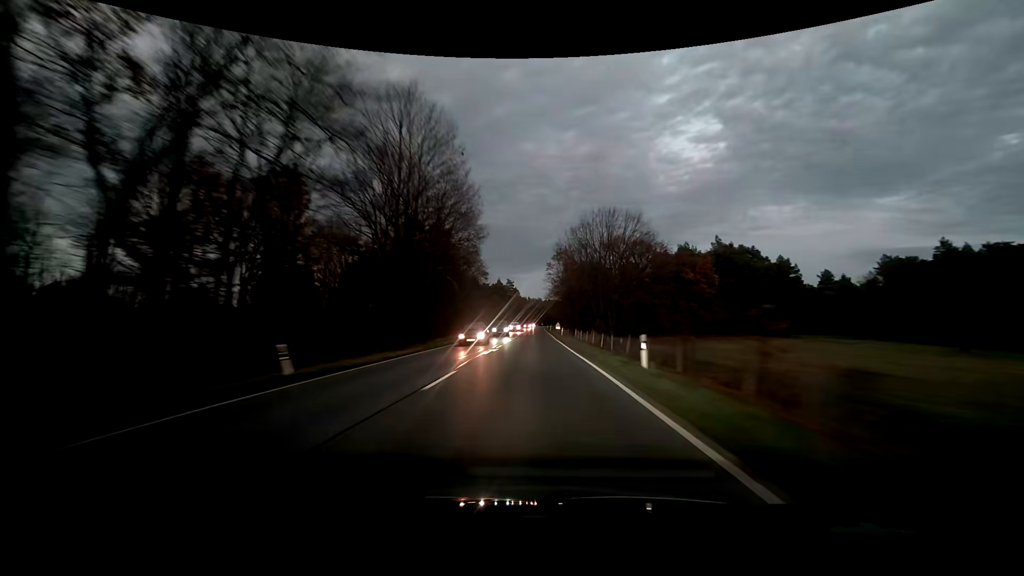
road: primary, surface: asphalt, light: Dusk
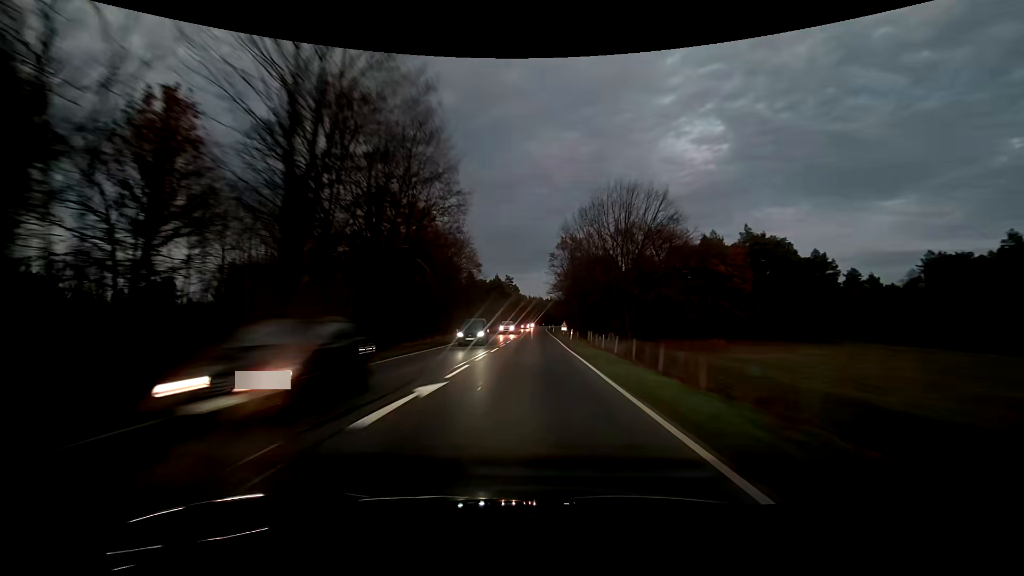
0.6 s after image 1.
(0.0, +15.6) m; 0°
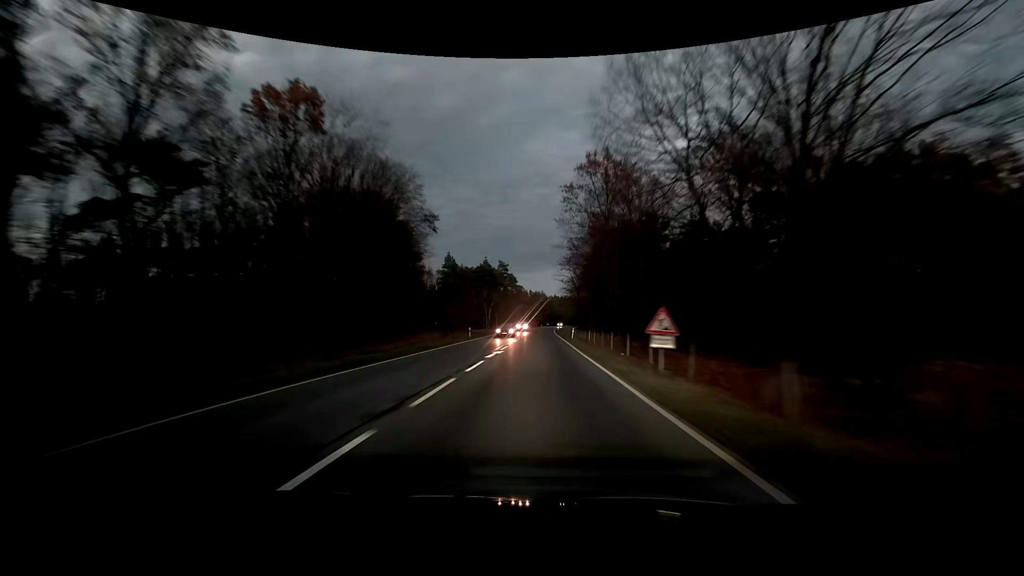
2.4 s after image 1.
(-0.2, +46.5) m; 0°
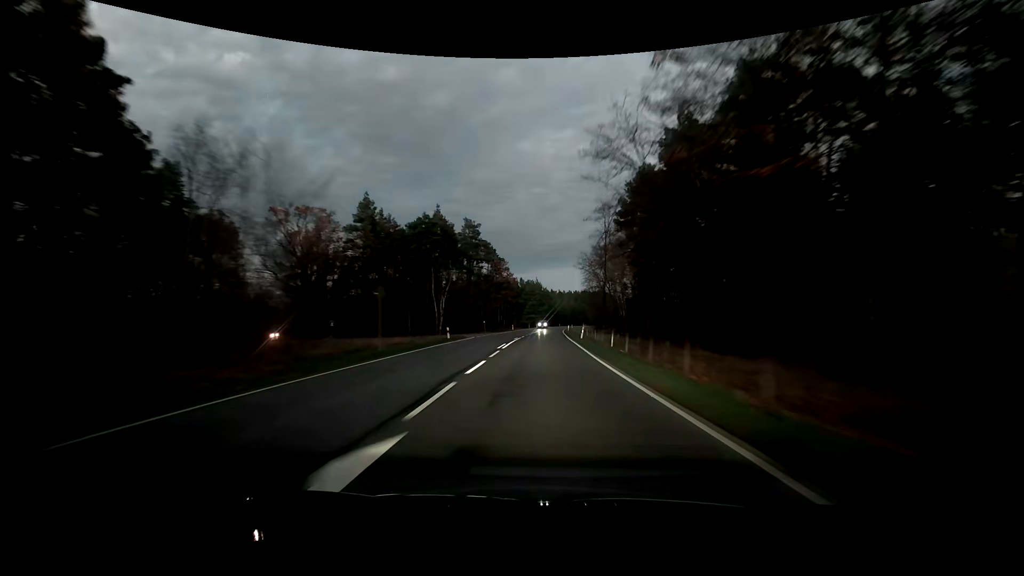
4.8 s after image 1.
(+0.1, +61.1) m; 0°
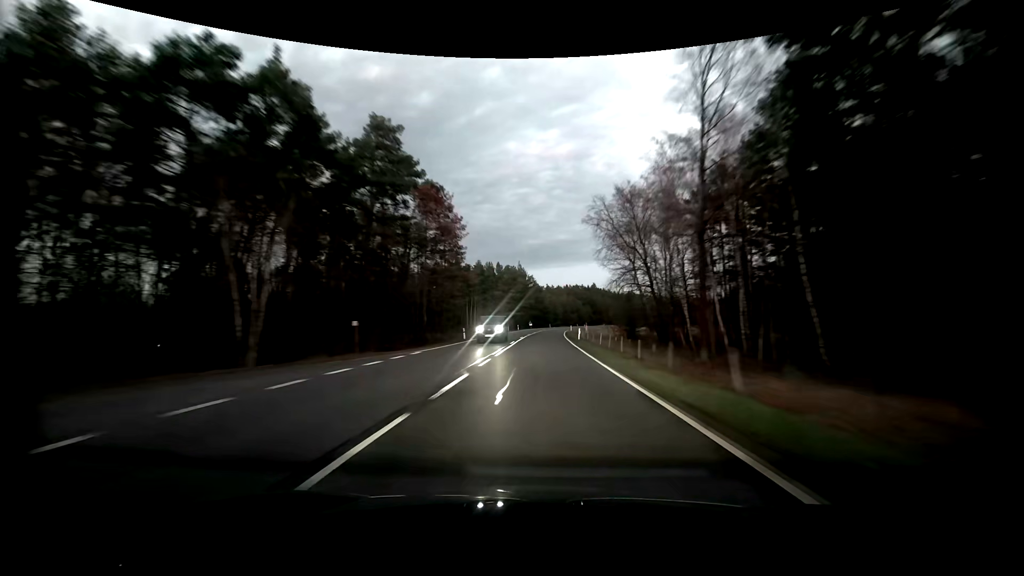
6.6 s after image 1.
(+0.7, +46.1) m; +2°
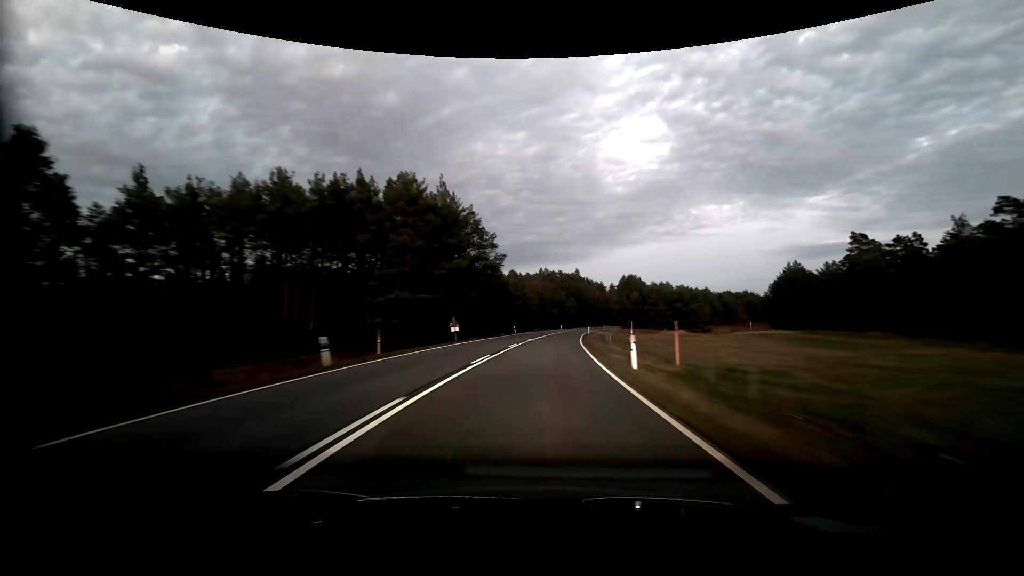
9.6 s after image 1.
(+2.2, +77.1) m; +4°
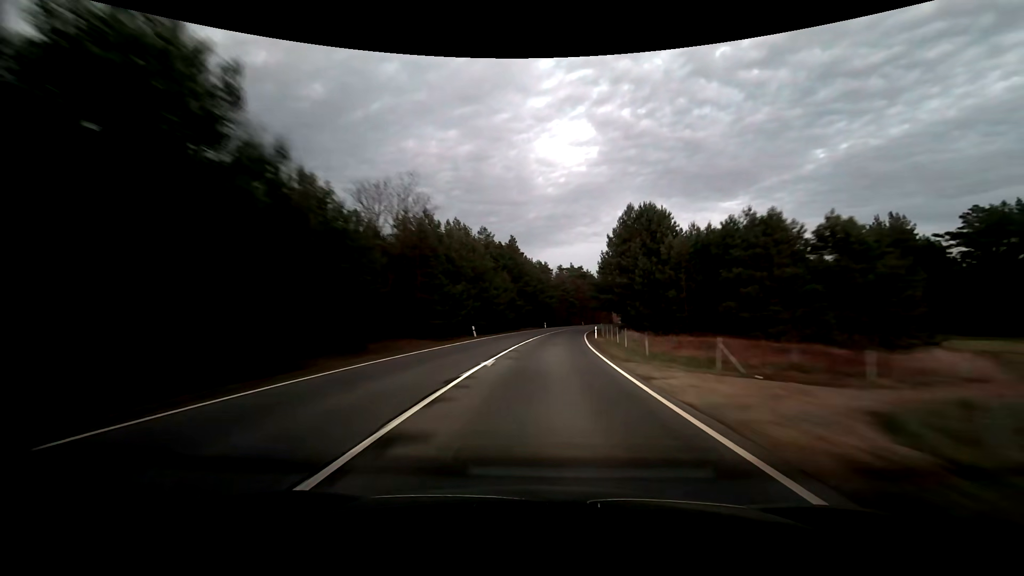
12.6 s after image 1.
(+4.5, +76.6) m; +7°
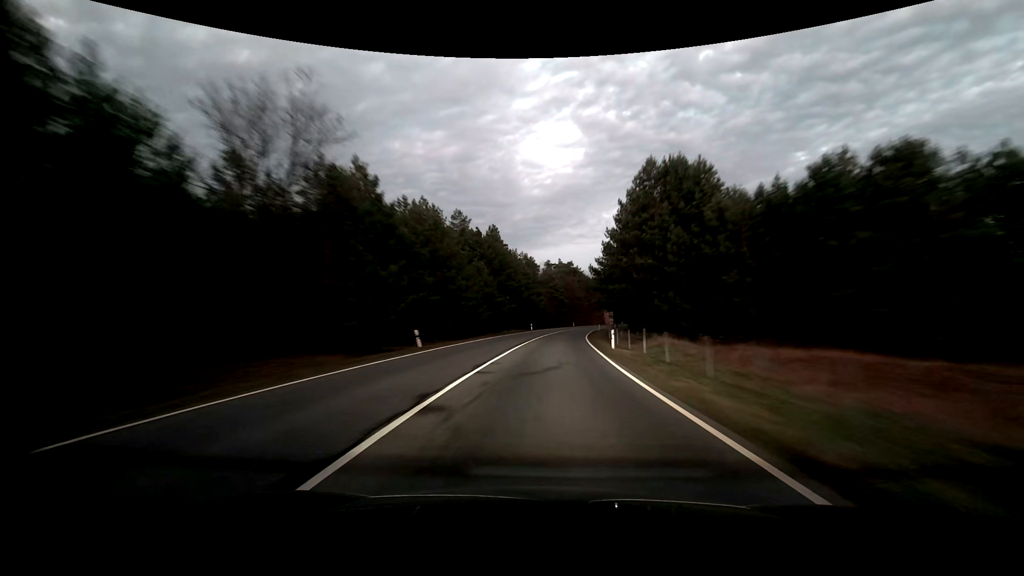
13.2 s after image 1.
(+0.2, +15.3) m; +2°
(0, +10) (0, +20) (+1, +30) (+1, +40) (+2, +50) (+4, +60) (+5, +70) (+6, +80) (+8, +90) (+10, +99) m
